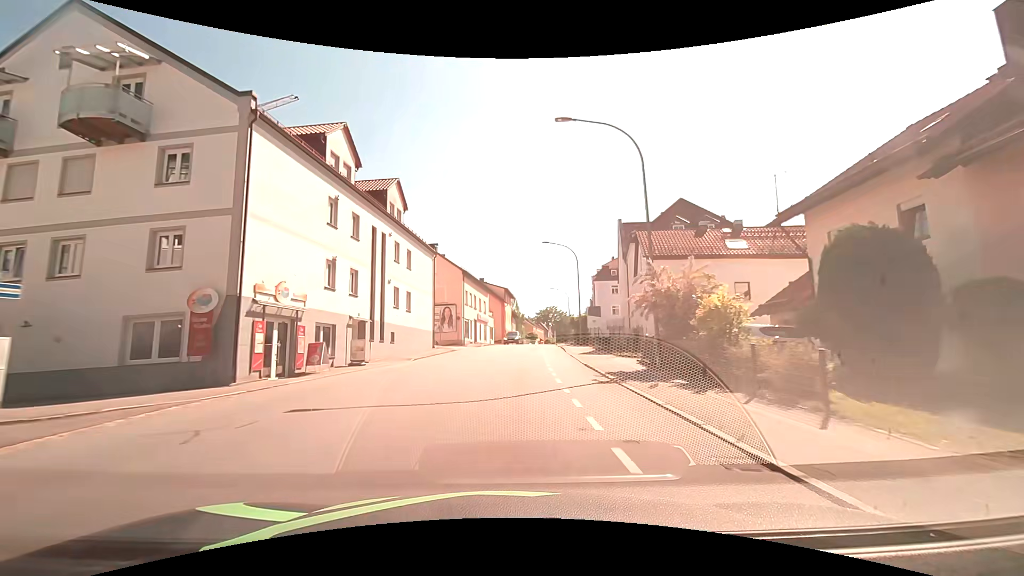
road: tertiary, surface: asphalt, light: Day
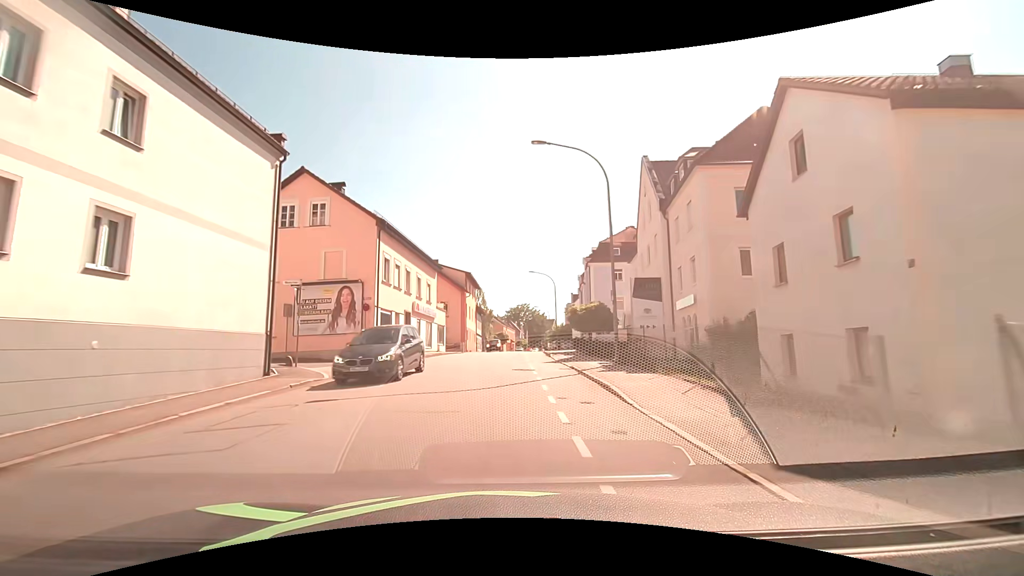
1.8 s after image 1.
(+0.9, +22.9) m; +4°
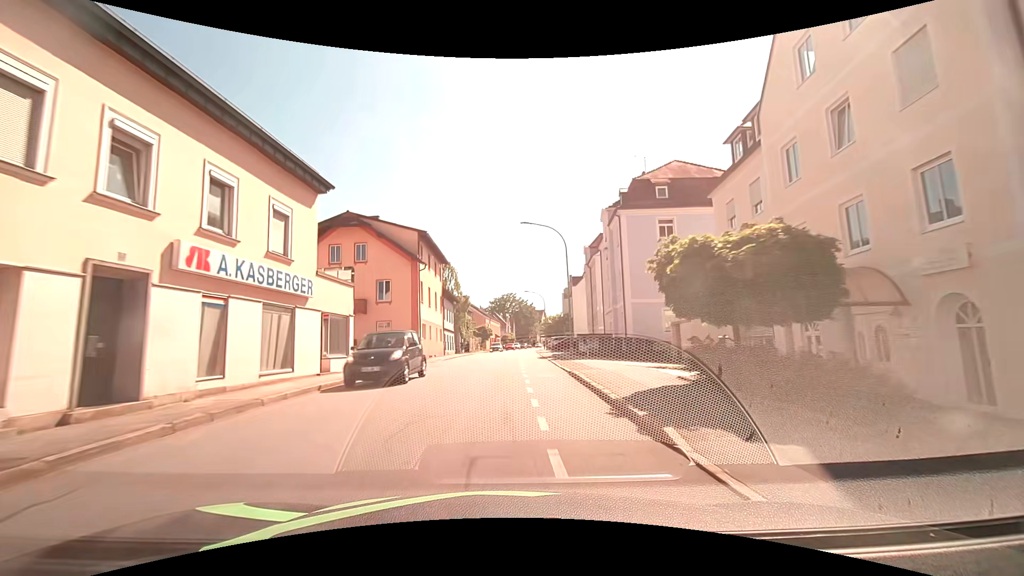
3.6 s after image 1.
(+0.3, +23.0) m; +1°
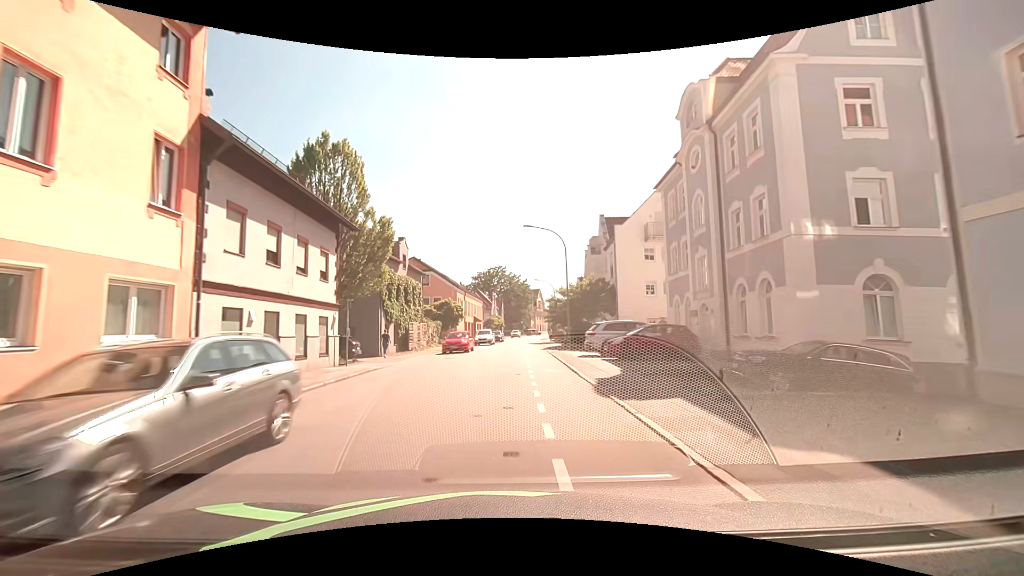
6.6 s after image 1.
(+0.6, +38.8) m; +1°
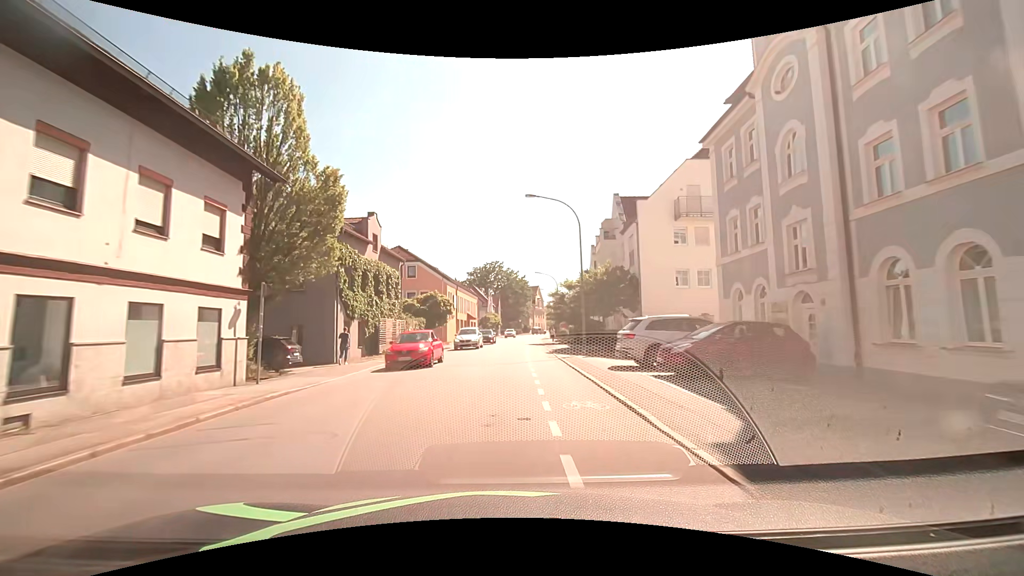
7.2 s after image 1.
(0.0, +7.8) m; +1°
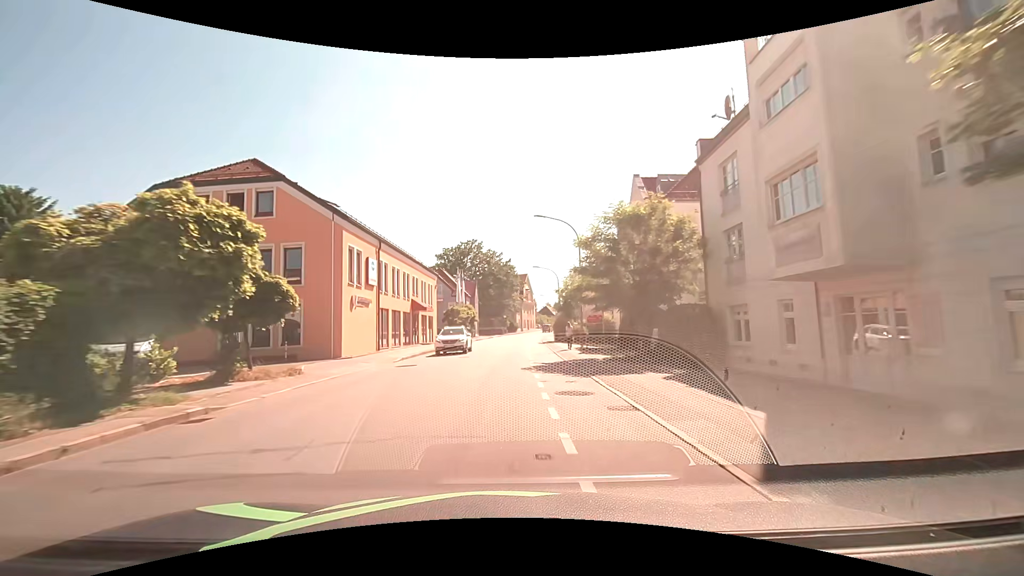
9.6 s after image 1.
(+0.3, +31.2) m; +1°
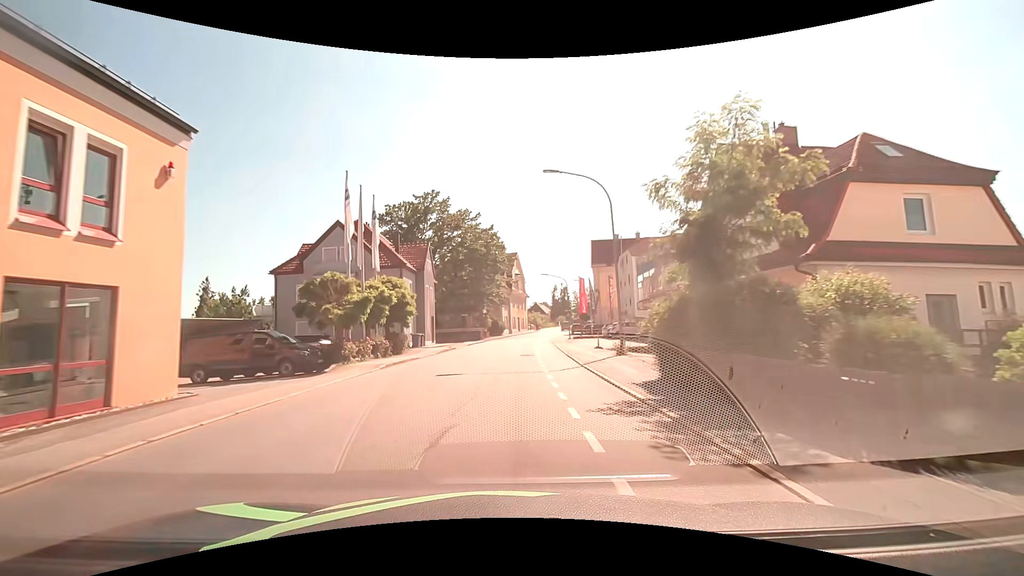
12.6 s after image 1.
(+0.7, +38.3) m; +2°
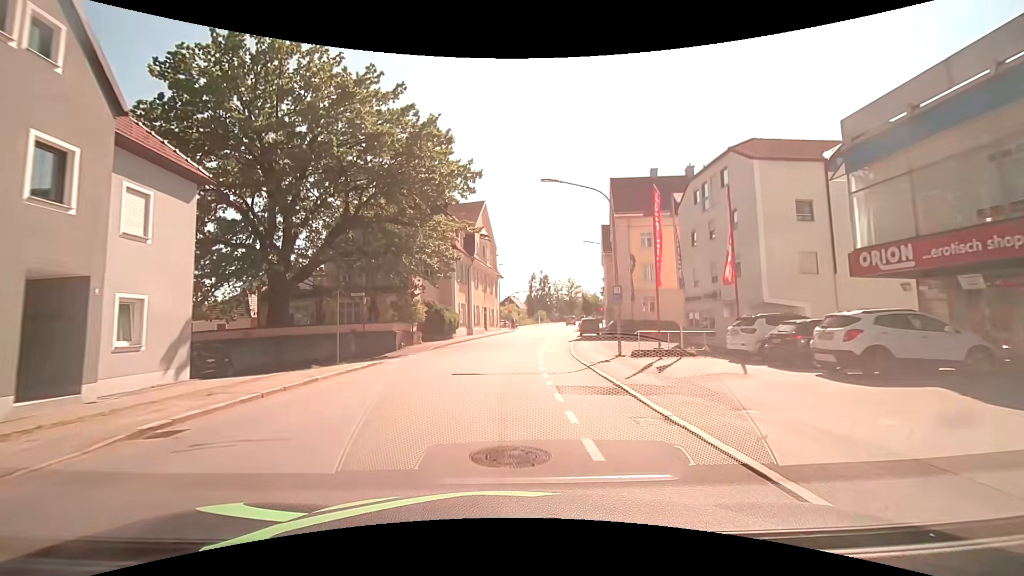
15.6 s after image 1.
(+1.1, +36.7) m; +3°
(0, +10) (+1, +20) (+1, +30) (+2, +40) (+4, +50) (+5, +60) (+7, +70) (+9, +79) (+10, +89) (+12, +99) m
